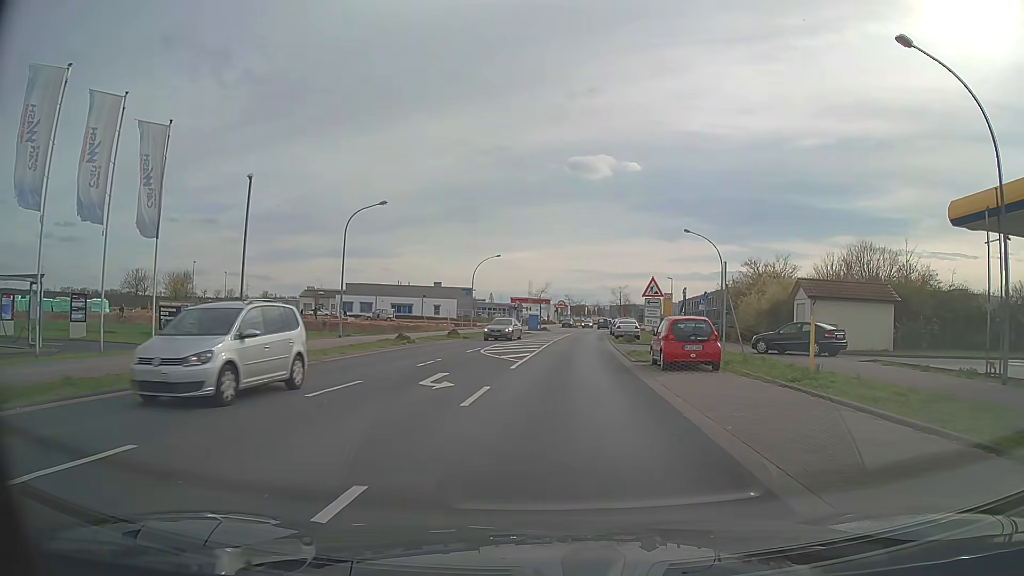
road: tertiary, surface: asphalt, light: Day
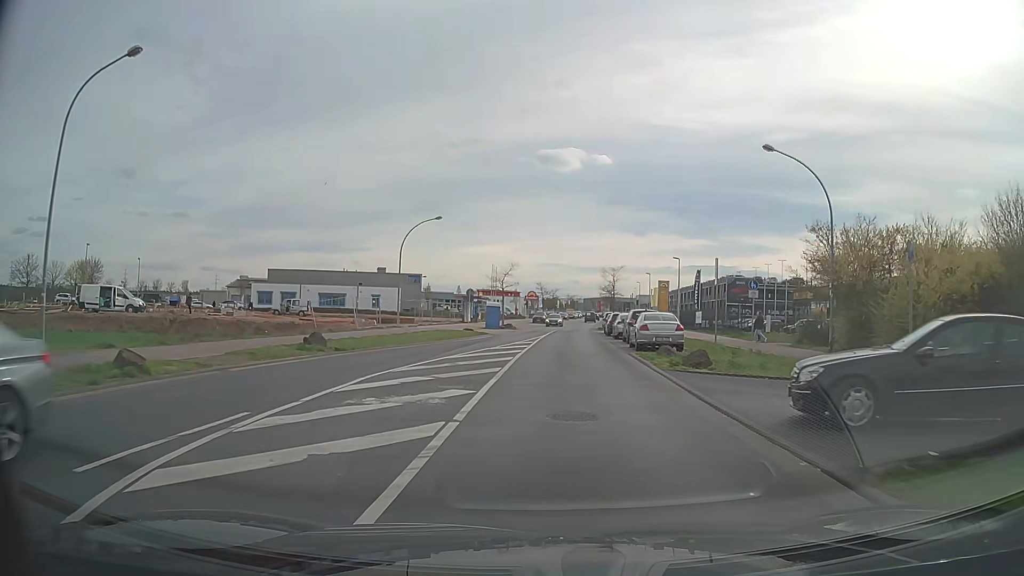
(+0.6, +23.3) m; +2°
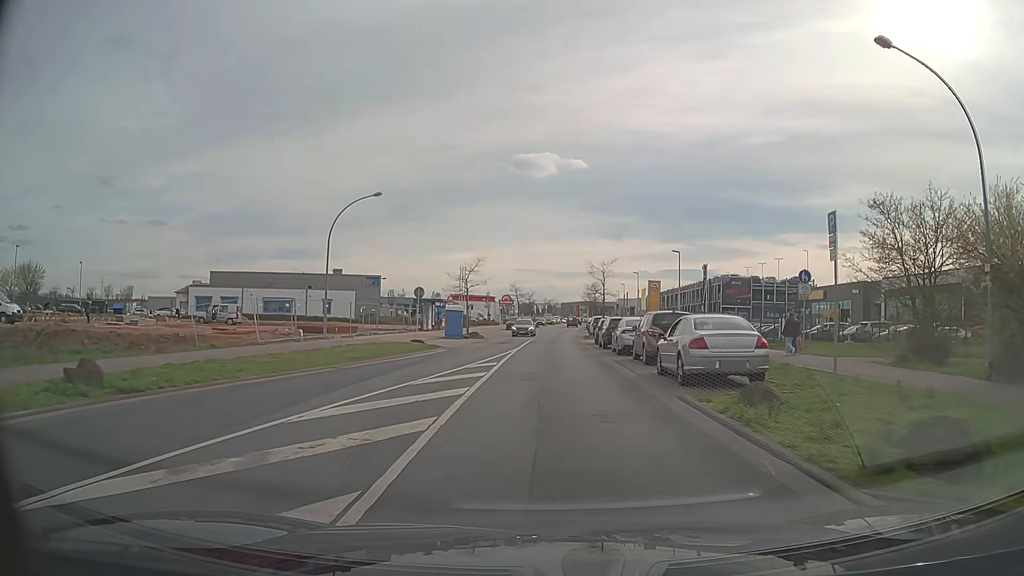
(+0.2, +11.6) m; +2°
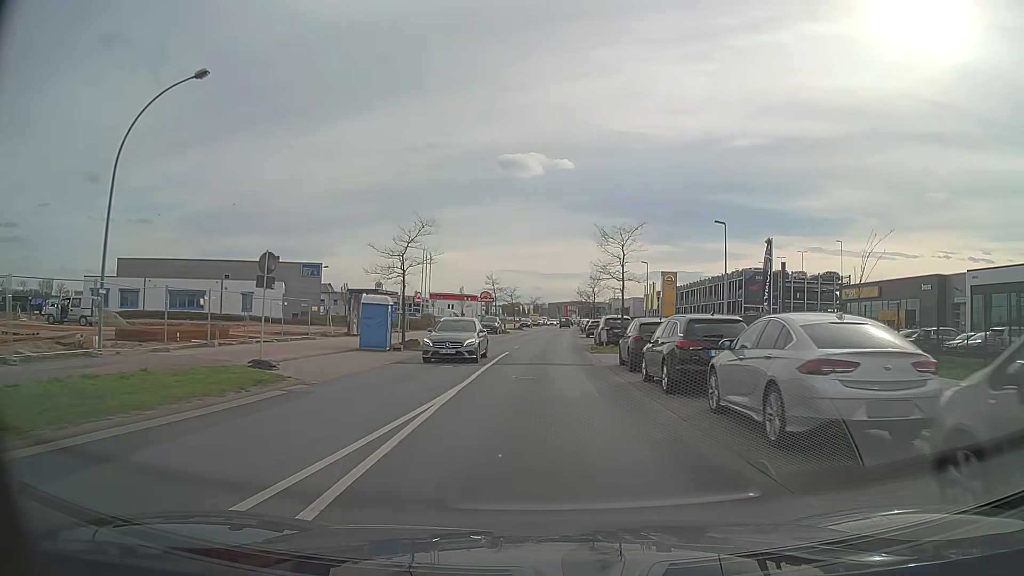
(+0.3, +19.1) m; +1°
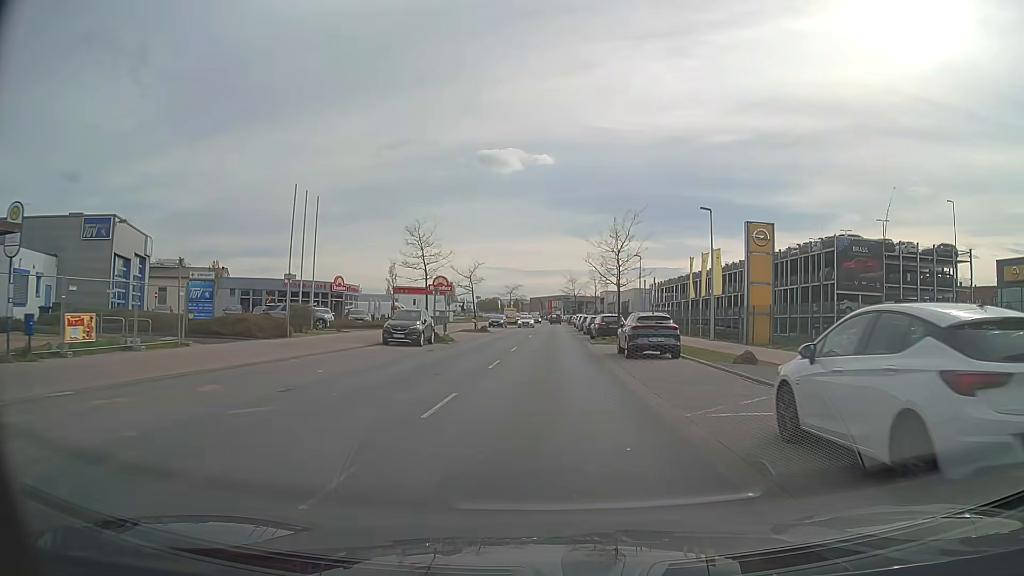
(+0.4, +34.0) m; +2°
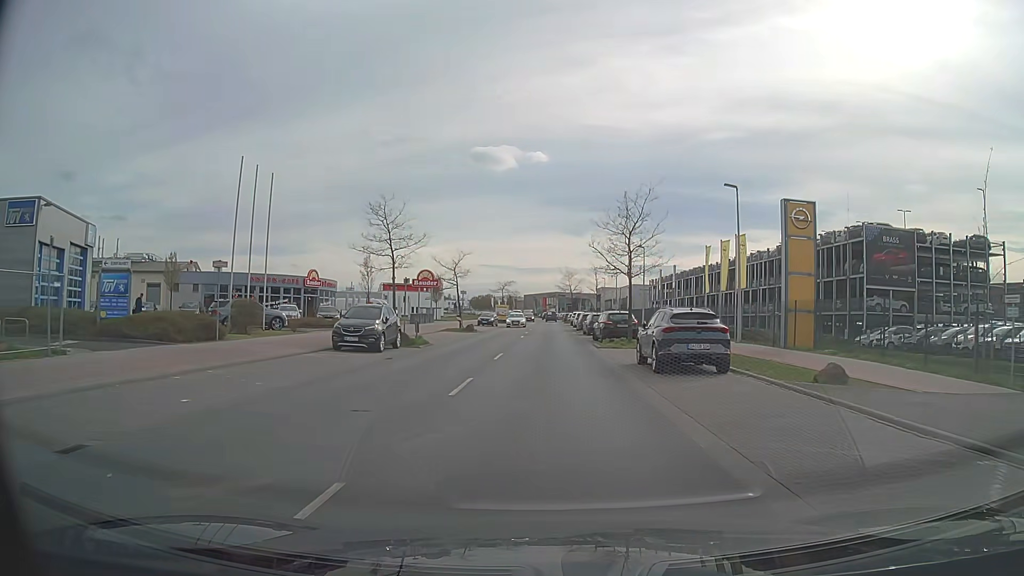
(0.0, +6.6) m; 0°
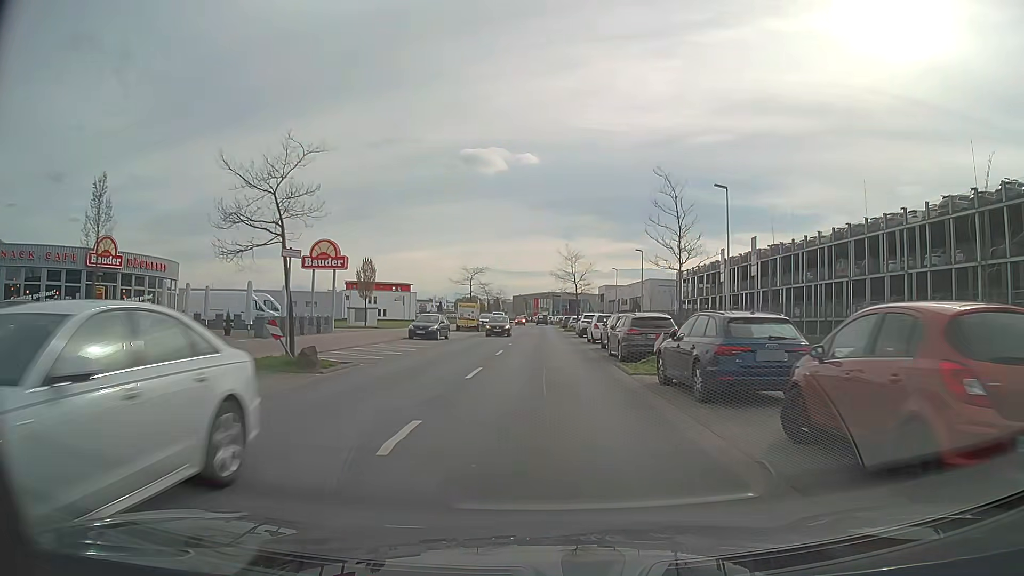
(+0.2, +32.8) m; 0°
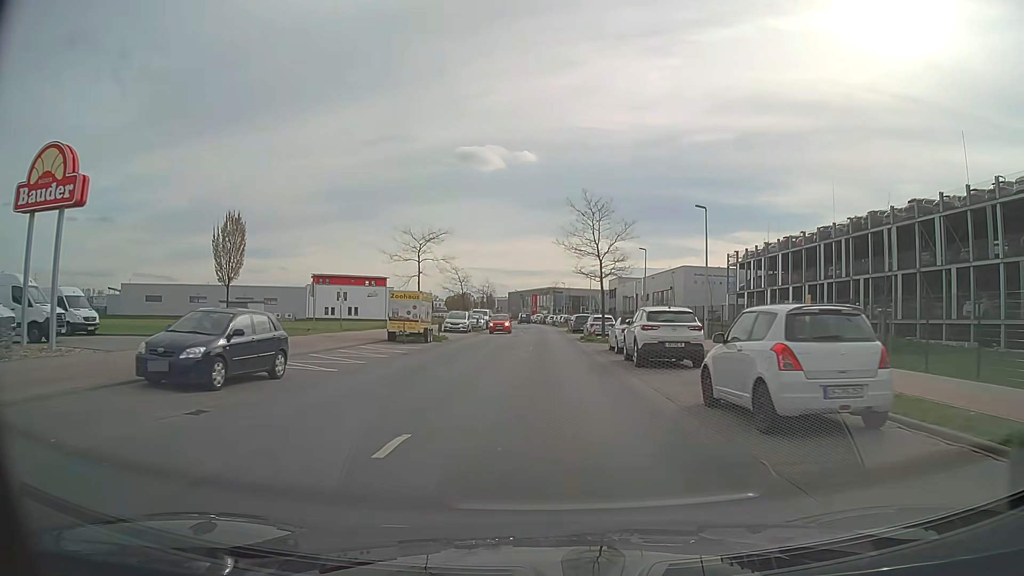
(+0.2, +26.5) m; +1°
(0, +10) (0, +20) (0, +30) (0, +40) (0, +50) (0, +60) (0, +70) (0, +80) (-1, +90) (-1, +100) m
